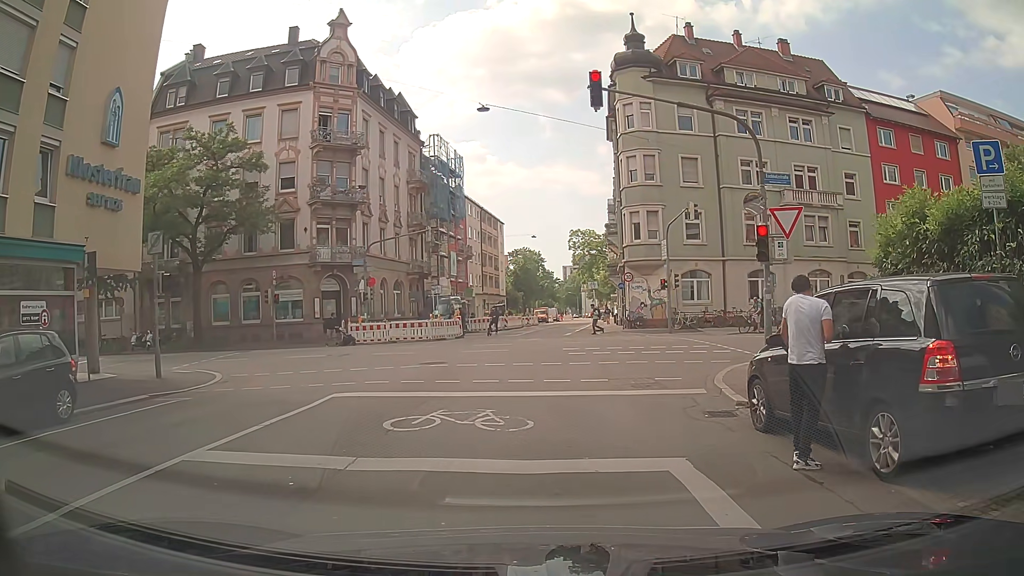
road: residential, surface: asphalt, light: Day
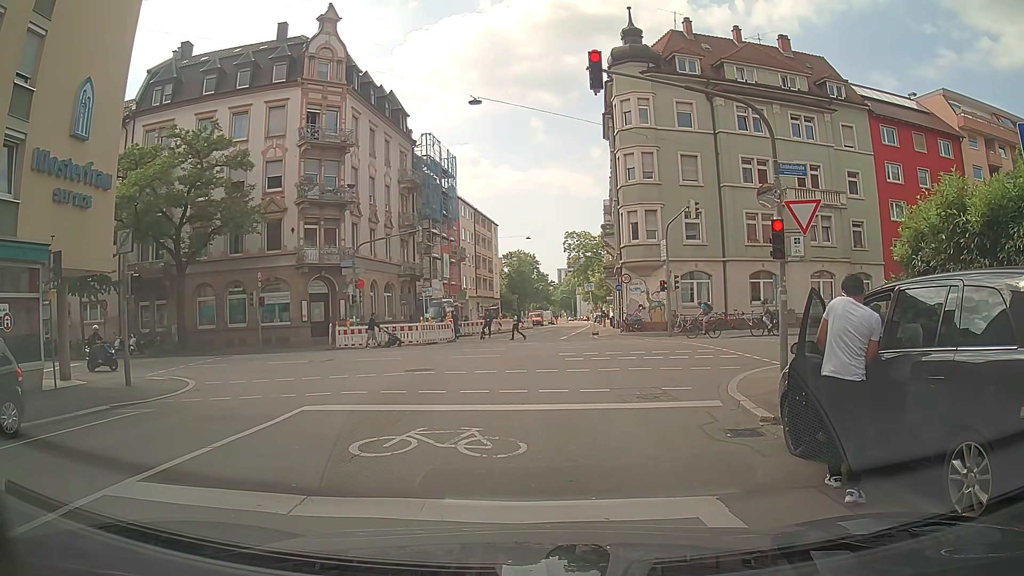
(0.0, +1.3) m; 0°
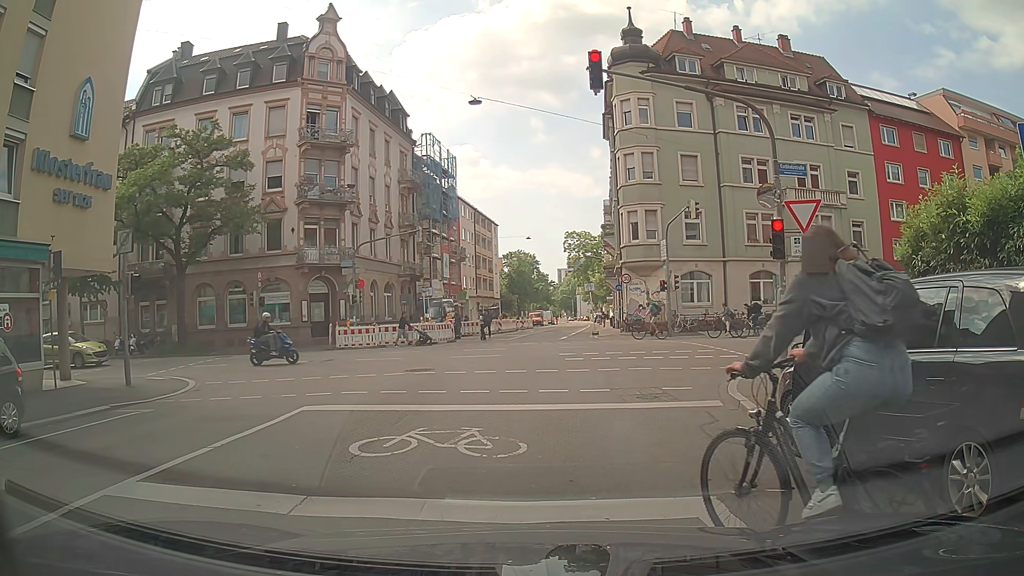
(0.0, 0.0) m; 0°
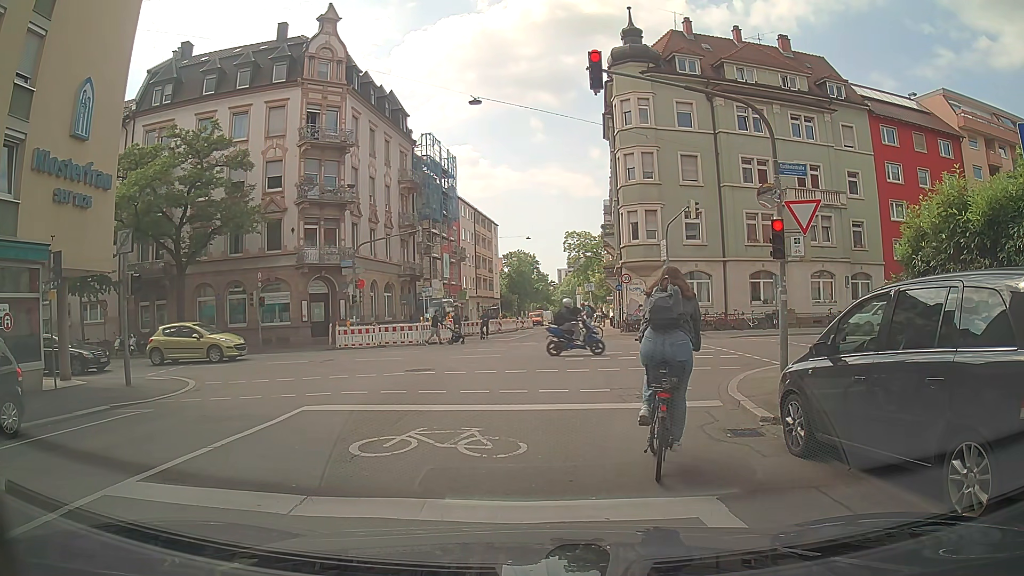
(0.0, 0.0) m; 0°
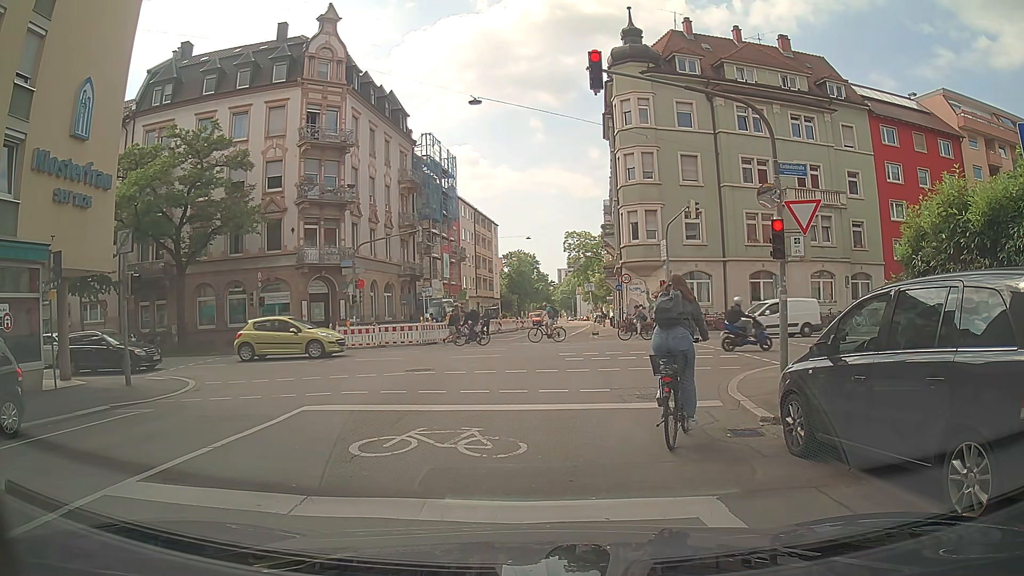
(0.0, 0.0) m; 0°
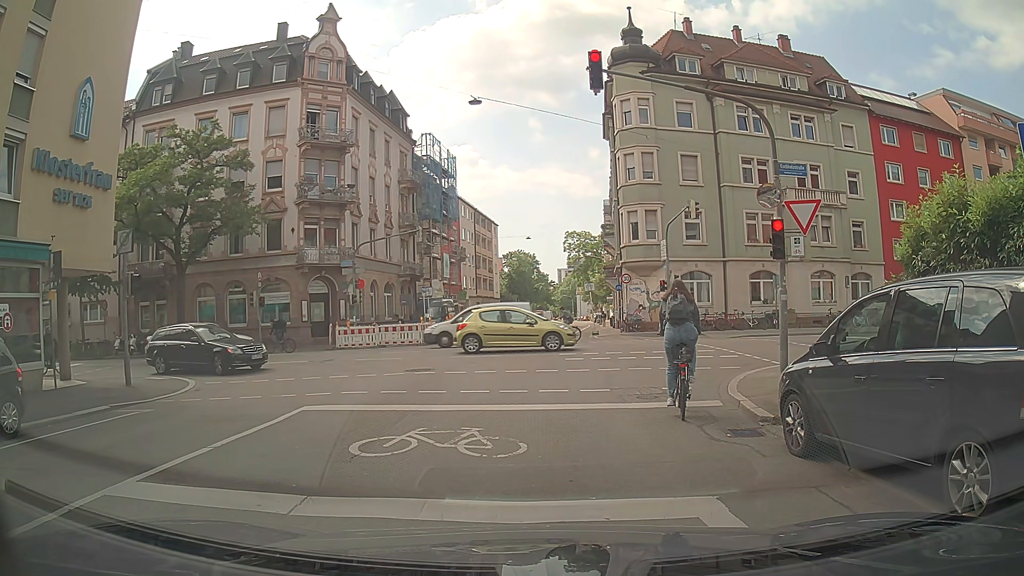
(0.0, 0.0) m; 0°
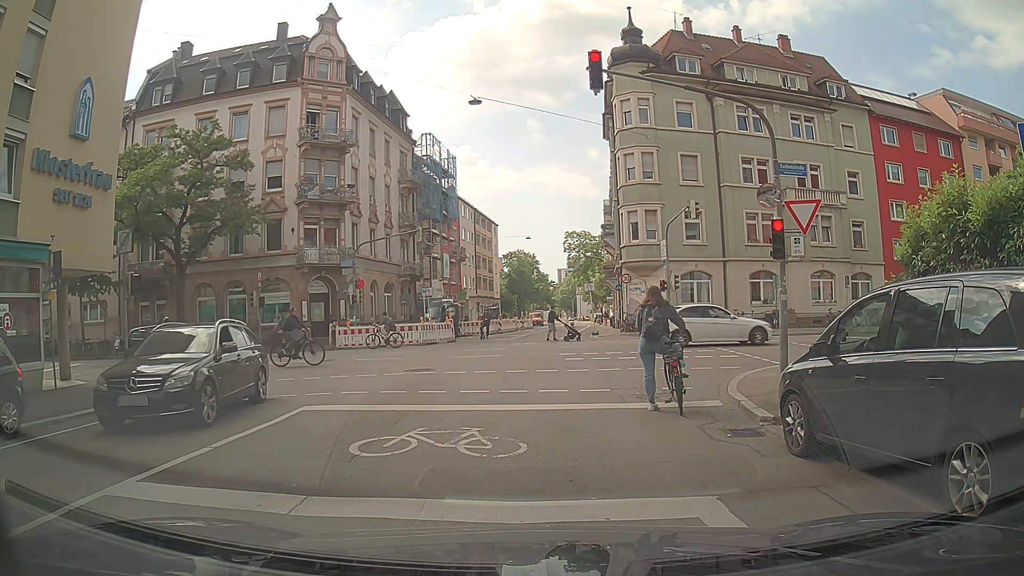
(0.0, 0.0) m; 0°
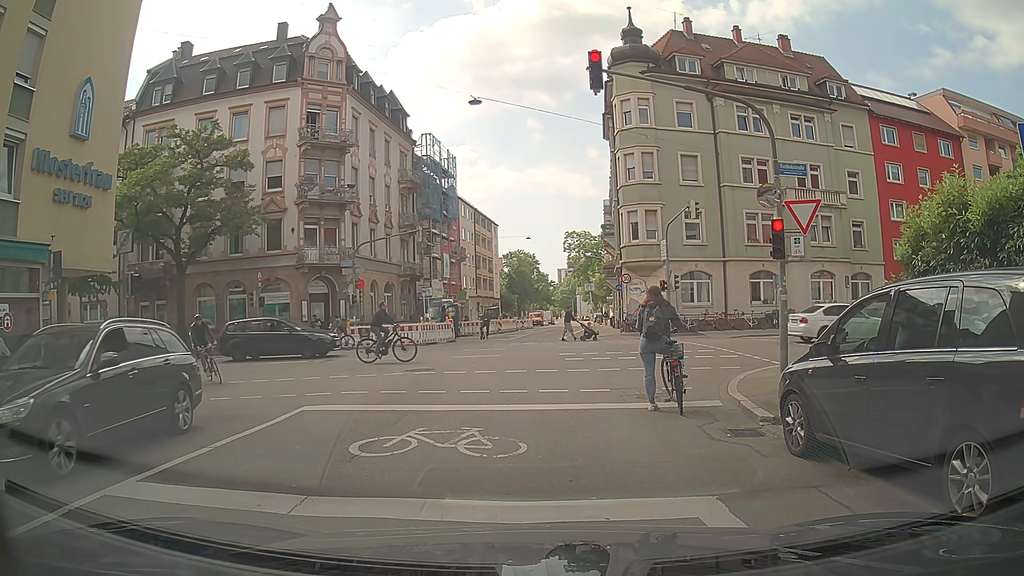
(0.0, 0.0) m; 0°
